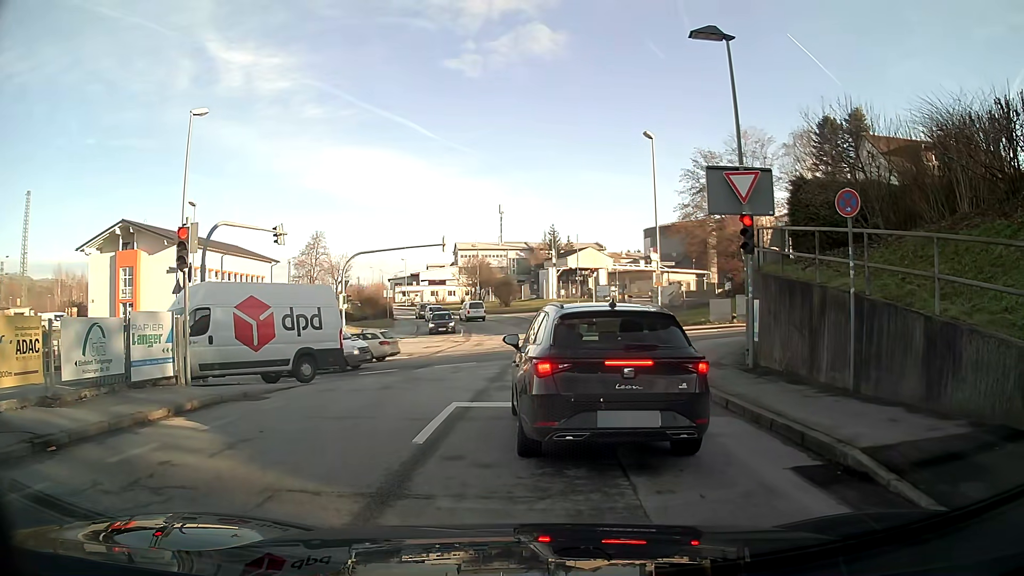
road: tertiary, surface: asphalt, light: Day
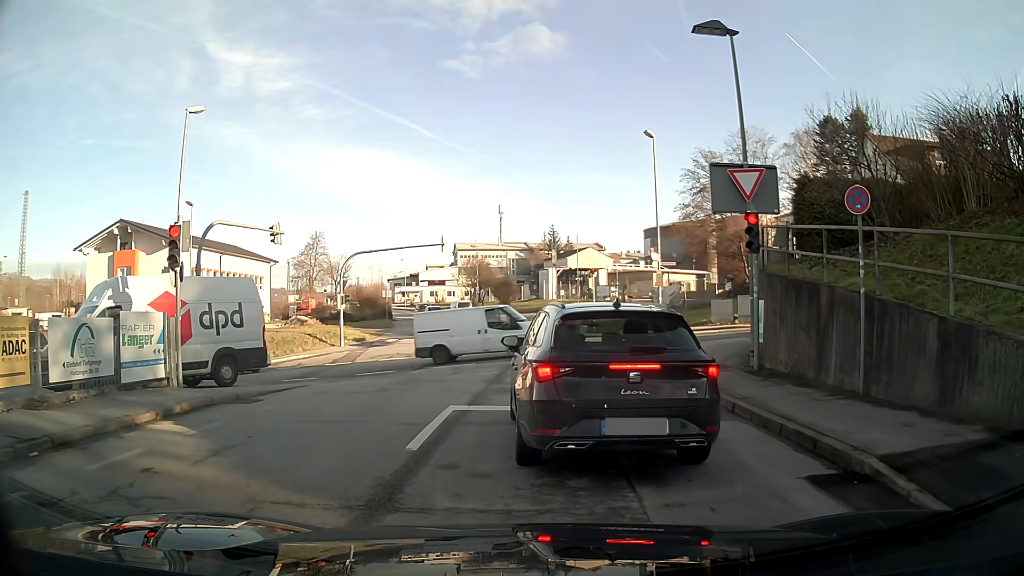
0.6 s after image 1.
(0.0, +0.3) m; 0°
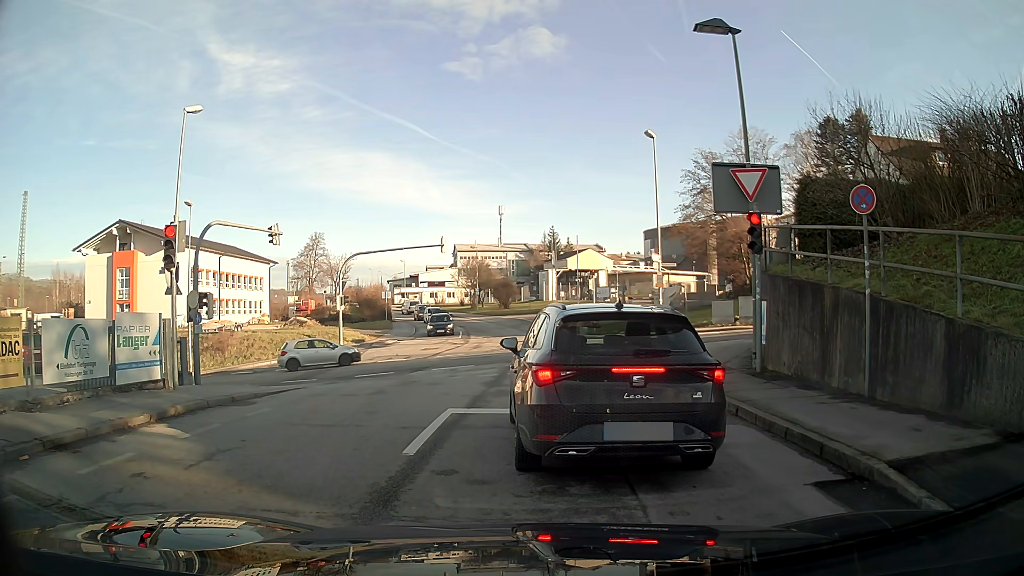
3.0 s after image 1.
(0.0, +0.2) m; 0°
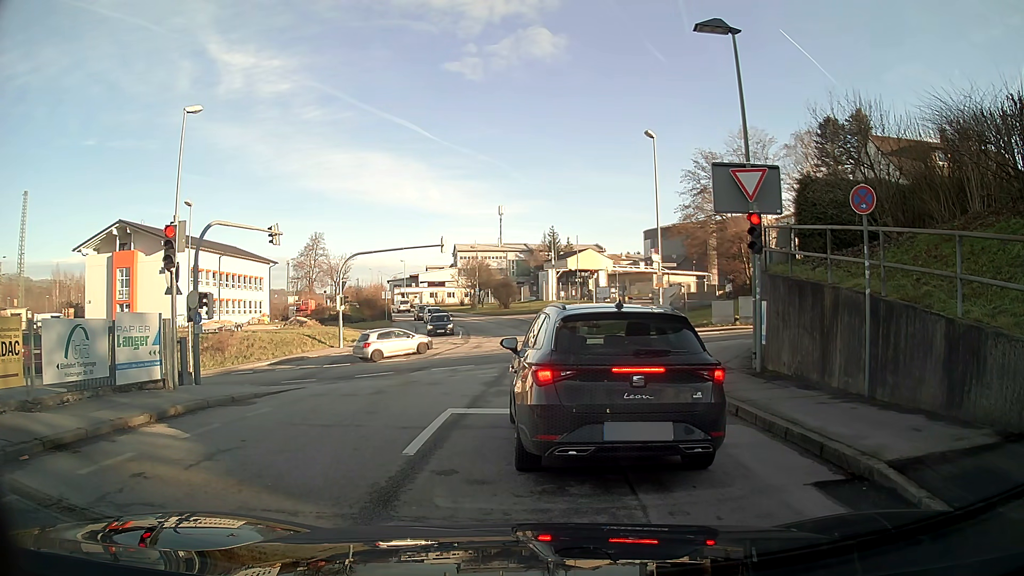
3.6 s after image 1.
(0.0, 0.0) m; 0°
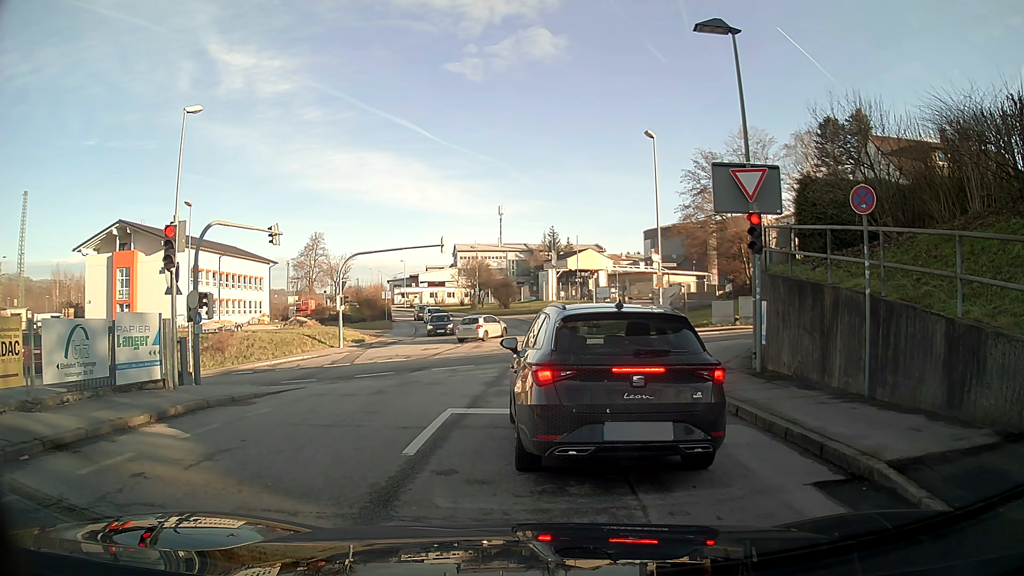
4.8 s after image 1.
(0.0, 0.0) m; 0°
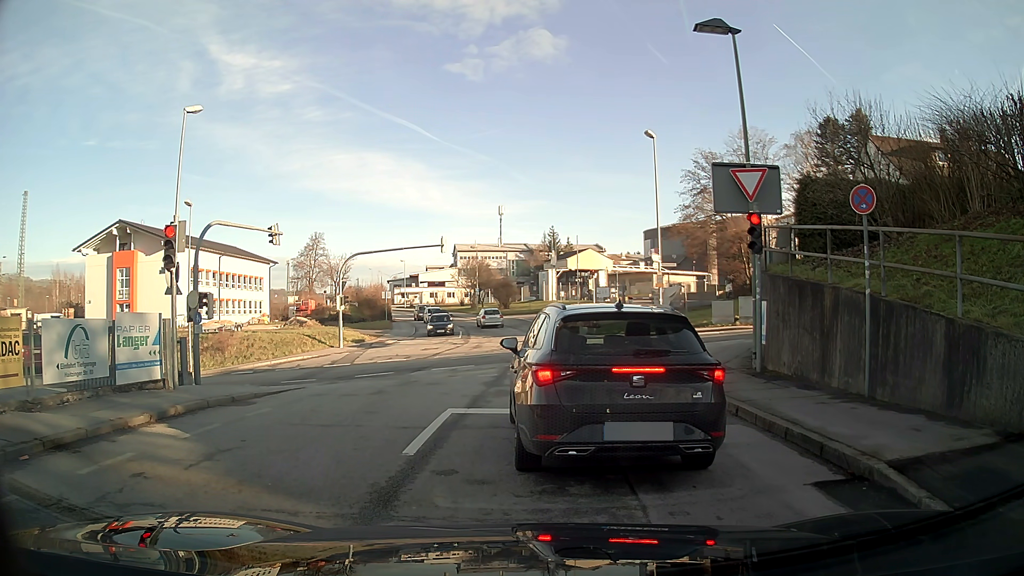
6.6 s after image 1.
(0.0, 0.0) m; 0°
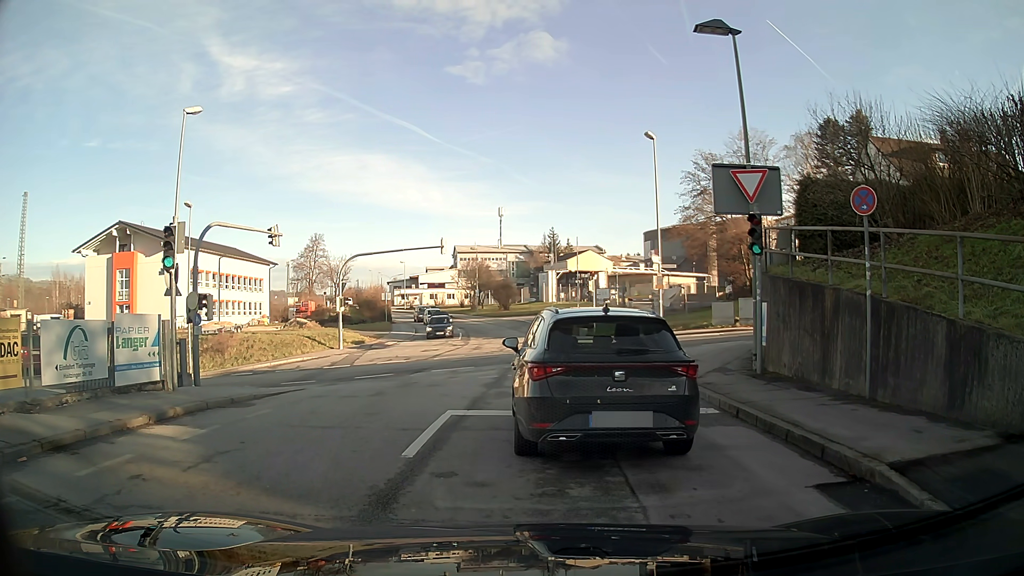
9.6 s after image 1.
(0.0, 0.0) m; 0°
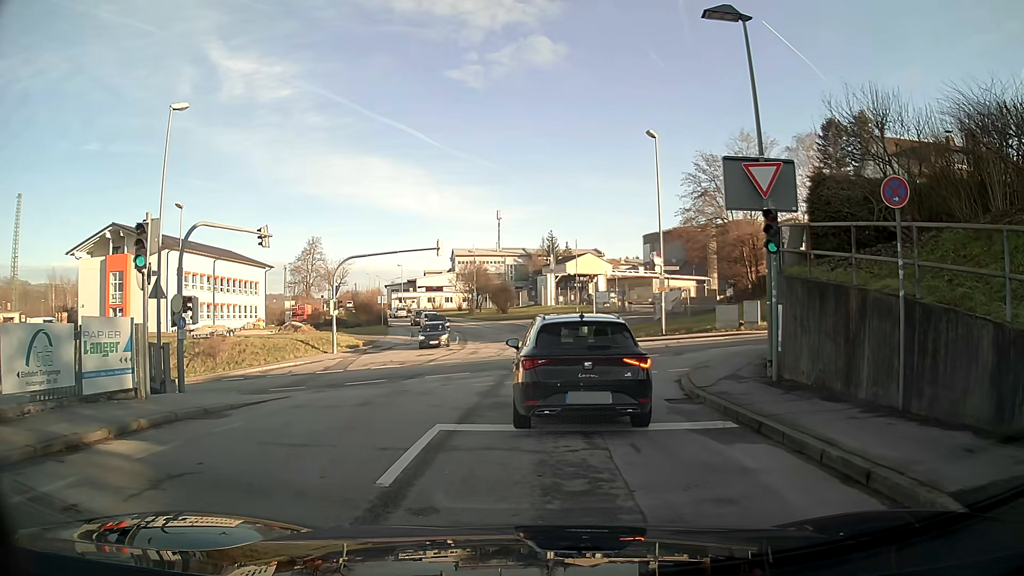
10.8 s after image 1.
(0.0, +1.1) m; +1°
